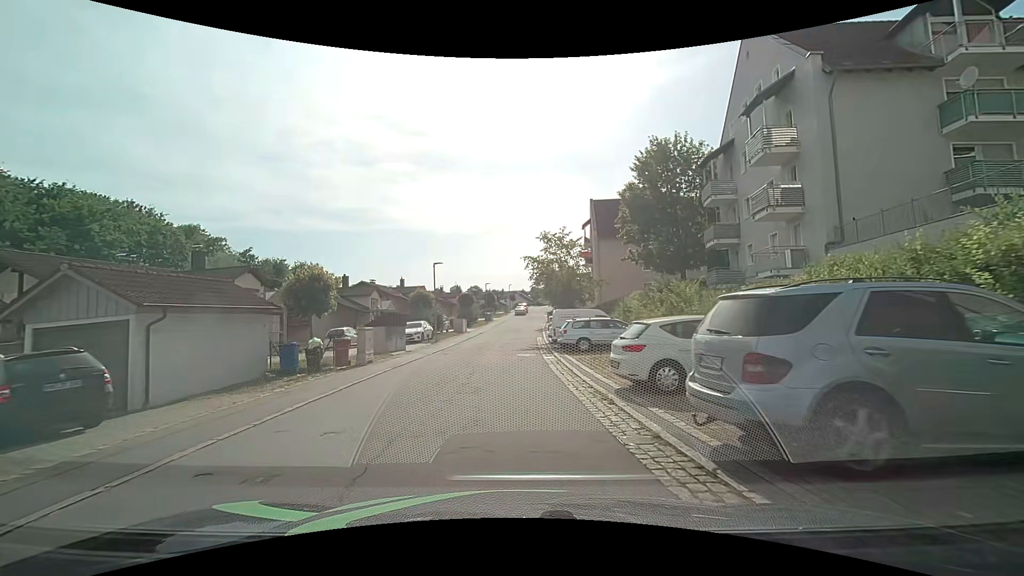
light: Day
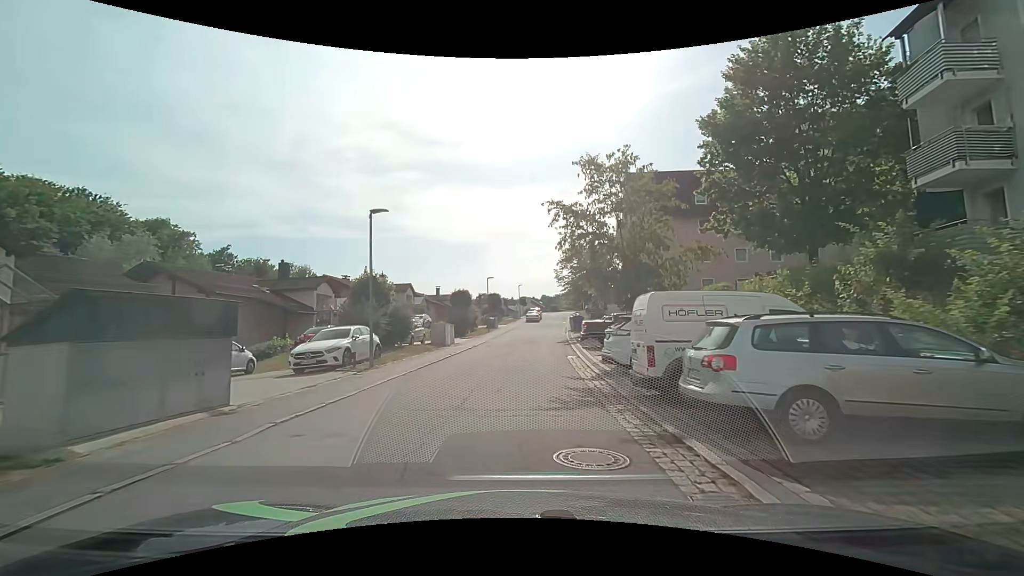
(+0.1, +16.3) m; 0°
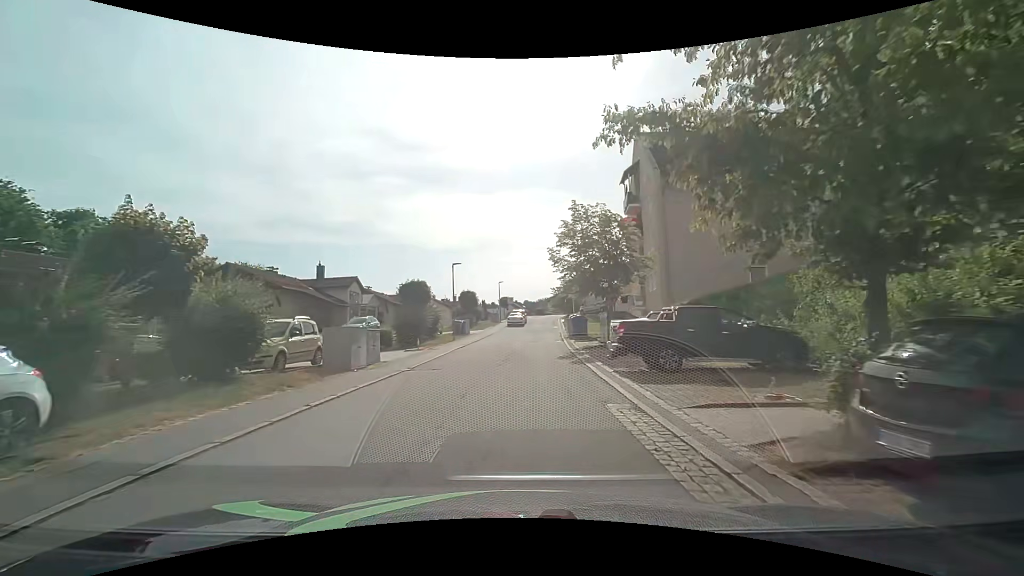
(+0.2, +13.3) m; +3°
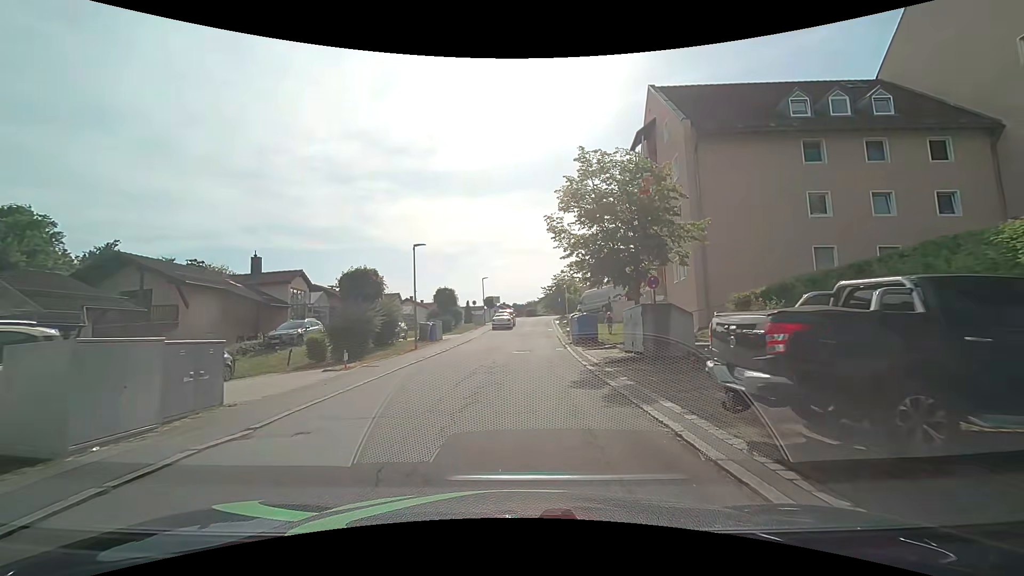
(0.0, +8.7) m; +1°
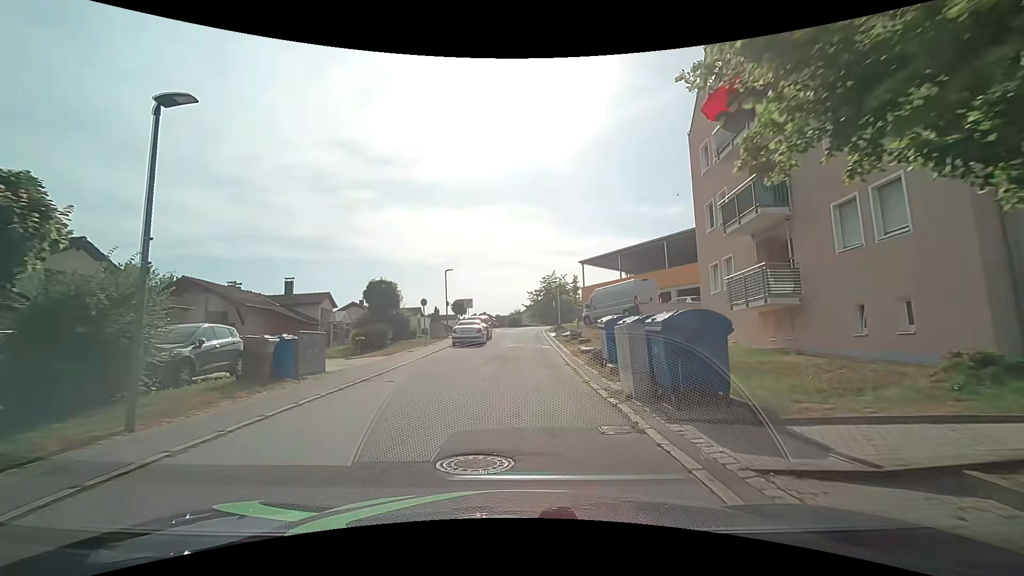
(+0.2, +16.3) m; +1°
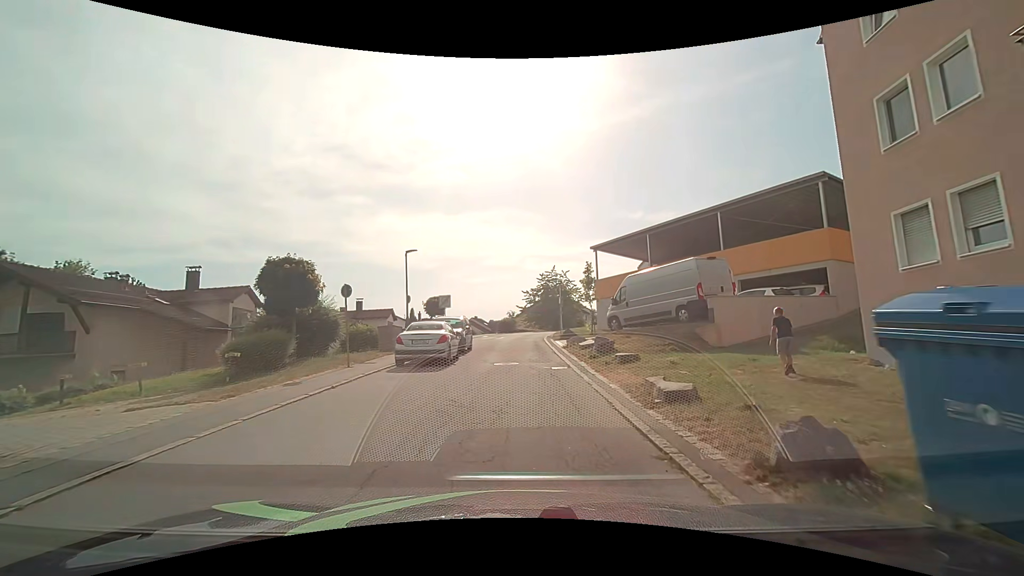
(+0.2, +11.3) m; +2°
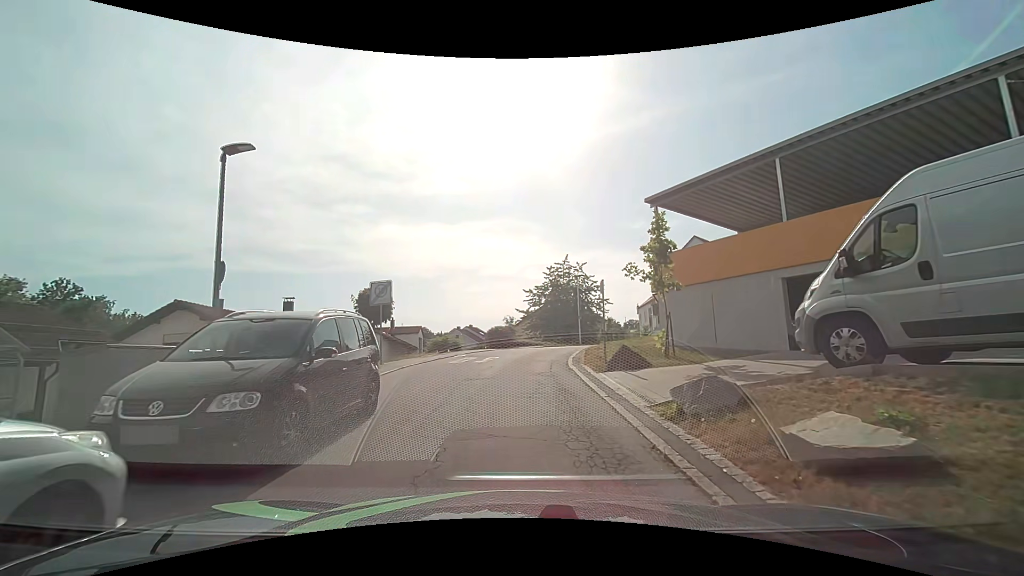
(-0.1, +16.0) m; 0°
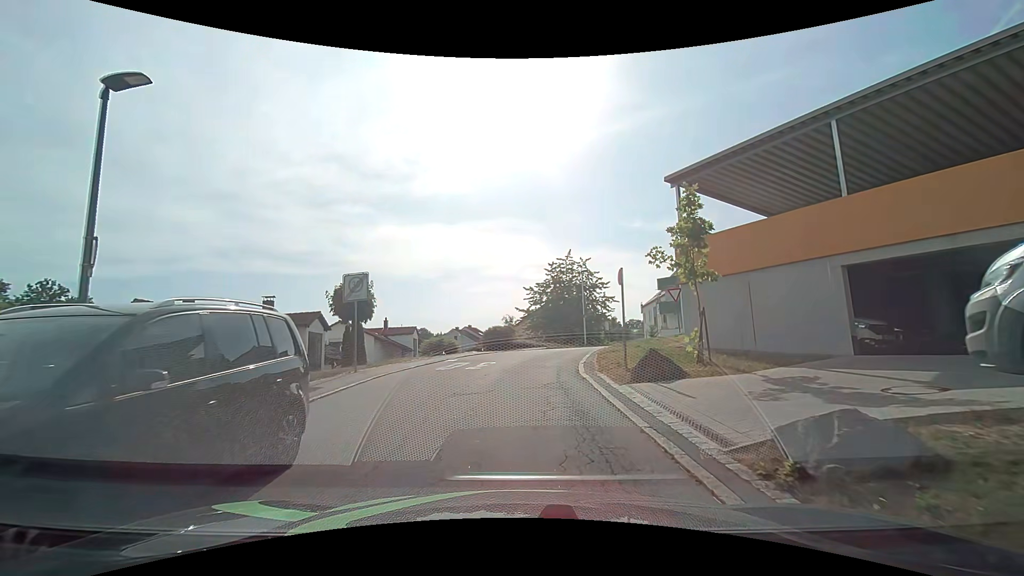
(0.0, +2.9) m; 0°
(0, +10) (+1, +20) (+5, +29) (+13, +35) (+15, +44) (+11, +53) (+6, +61) (+1, +70) (-4, +78) (-9, +87) m
